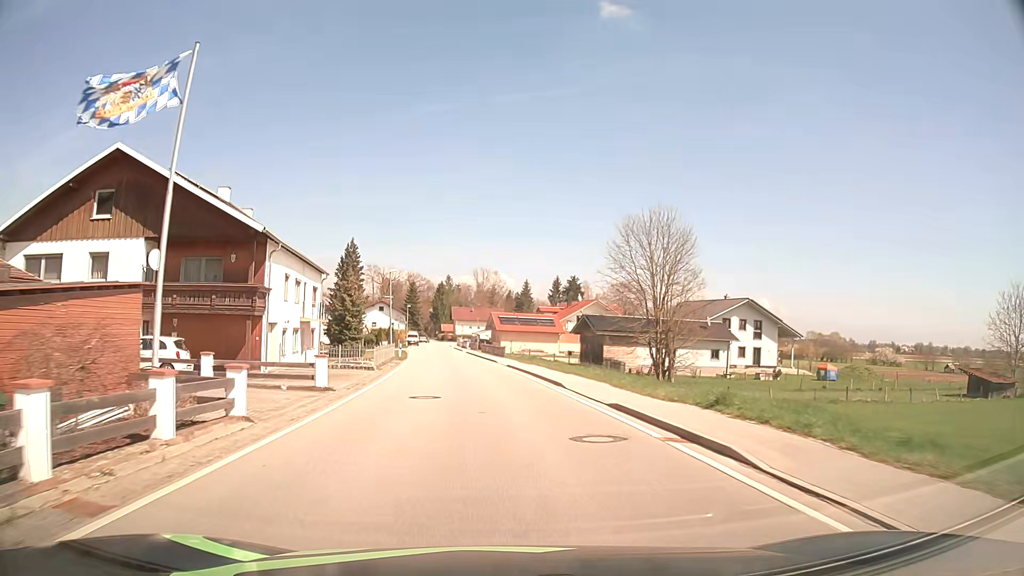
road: tertiary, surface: asphalt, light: Day
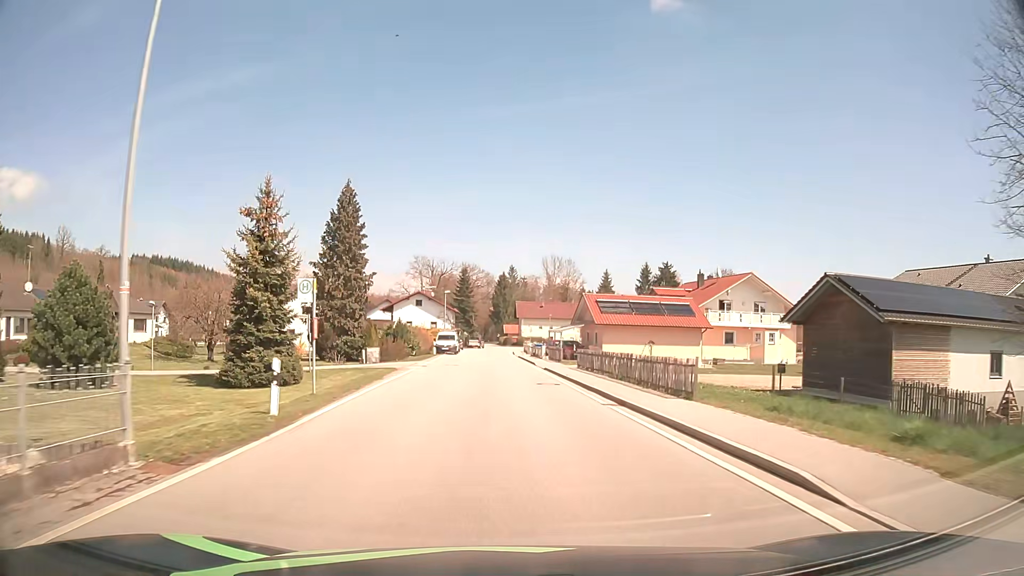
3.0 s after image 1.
(-2.7, +39.8) m; -6°
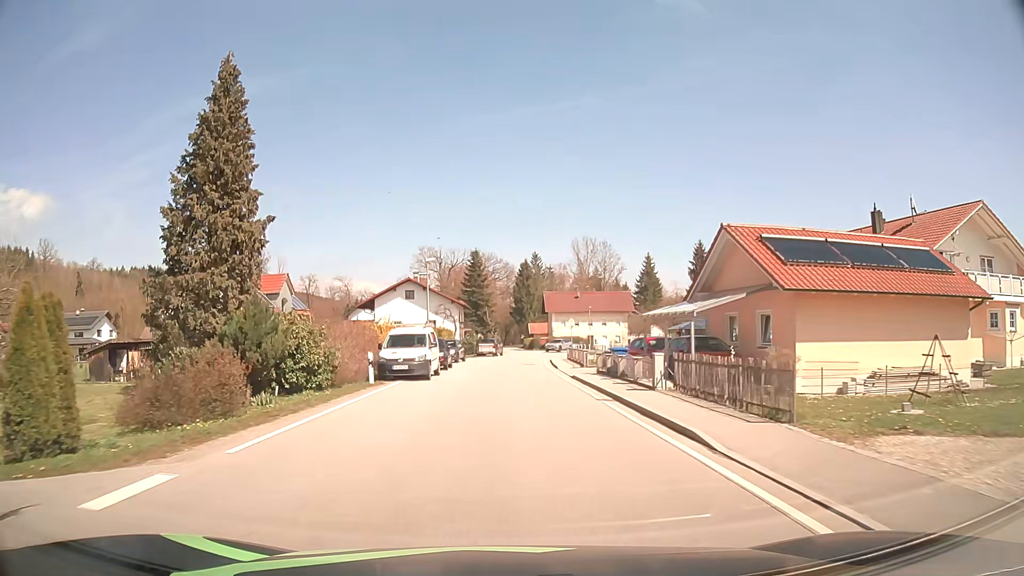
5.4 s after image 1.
(-0.5, +31.0) m; -2°
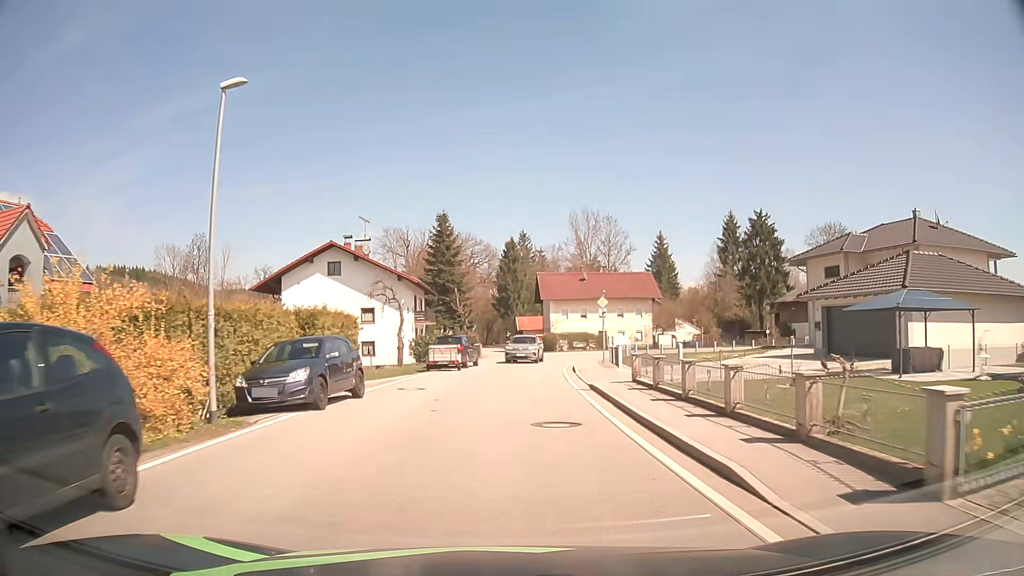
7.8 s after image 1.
(+0.2, +27.8) m; +1°
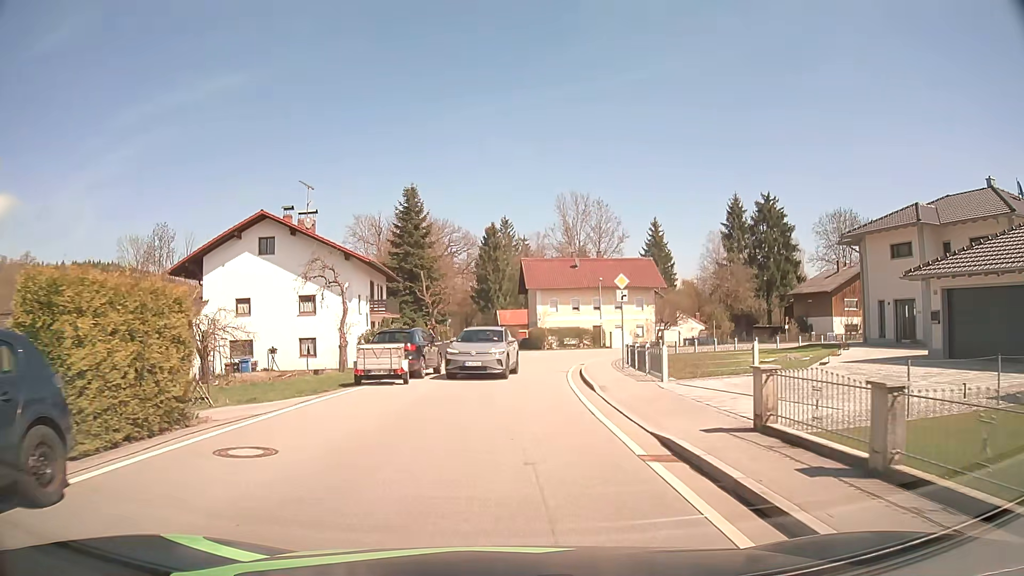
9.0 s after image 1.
(+0.1, +10.4) m; +1°
(0, +10) (+1, +20) (+1, +30) (+4, +40) (+8, +48) (+16, +55) (+25, +59) (+35, +61) (+45, +62) (+55, +63) m
